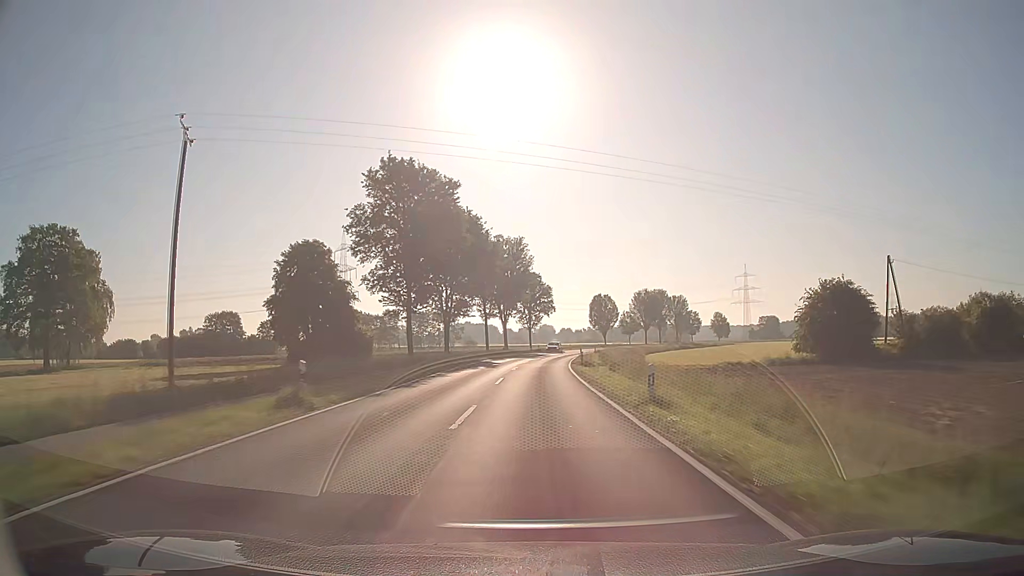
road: secondary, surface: asphalt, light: Day
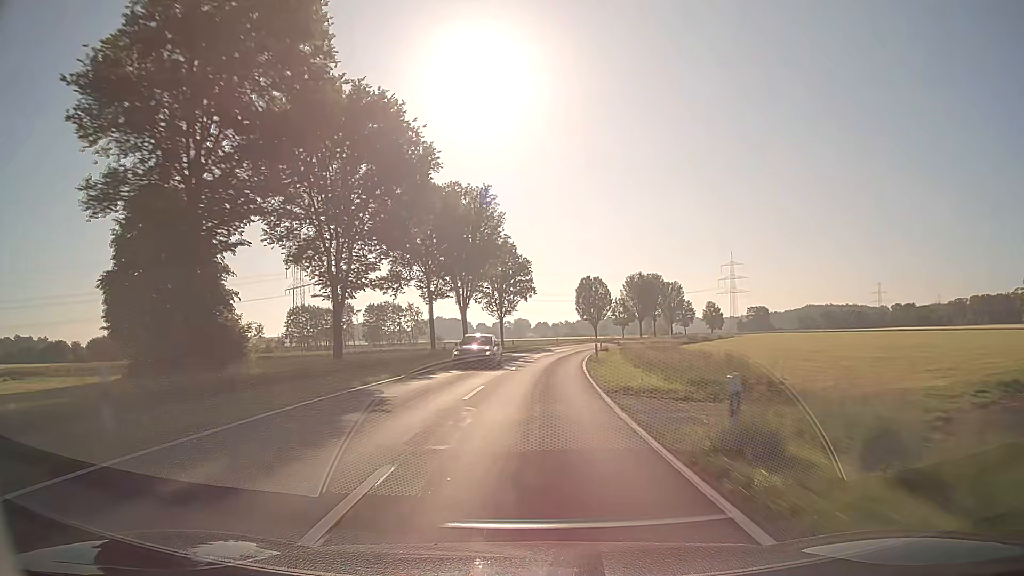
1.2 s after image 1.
(+0.4, +31.6) m; +2°
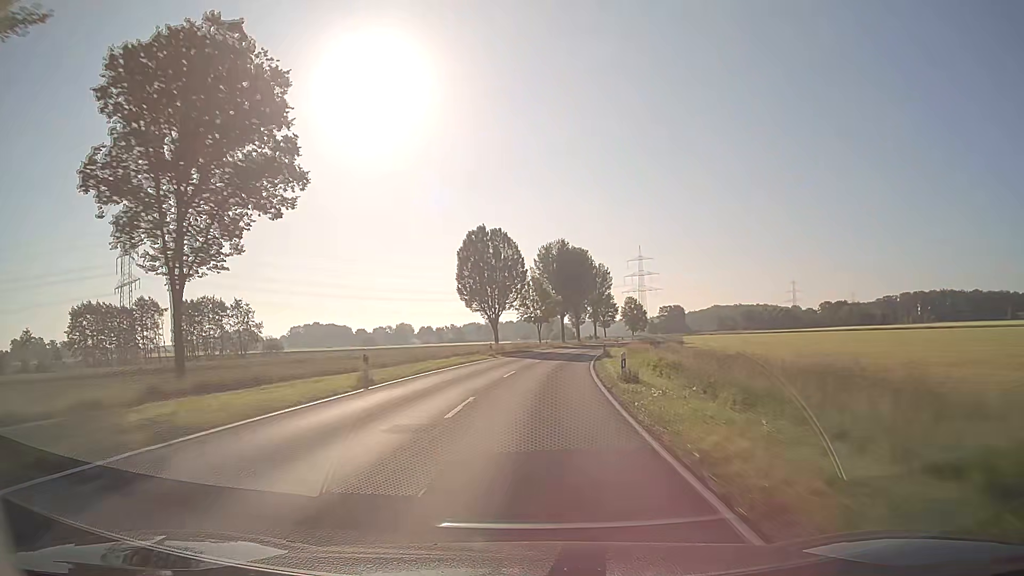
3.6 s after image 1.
(+4.9, +63.0) m; +9°
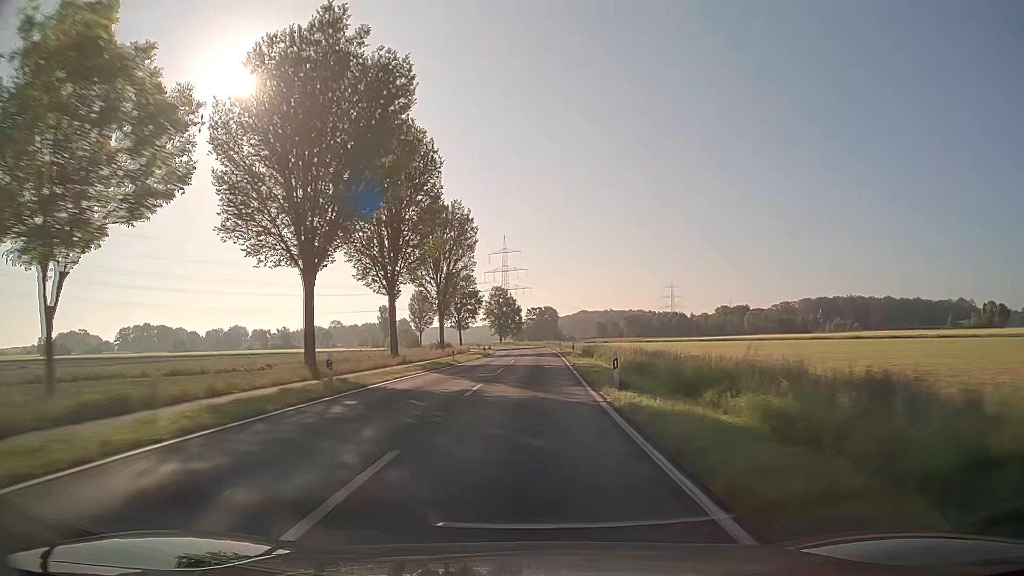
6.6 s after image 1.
(+8.9, +78.3) m; +12°
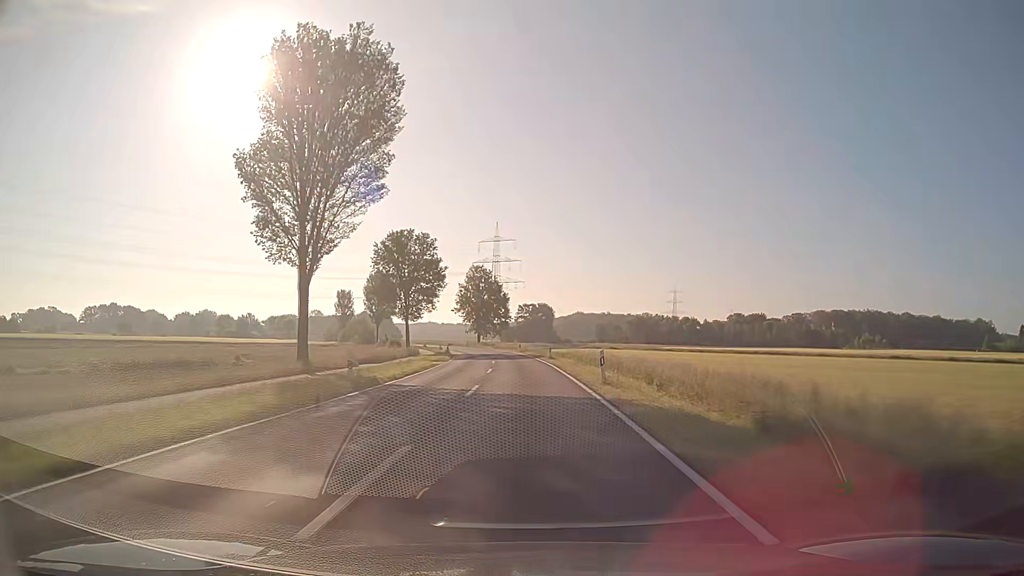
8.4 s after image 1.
(+0.8, +47.4) m; +1°
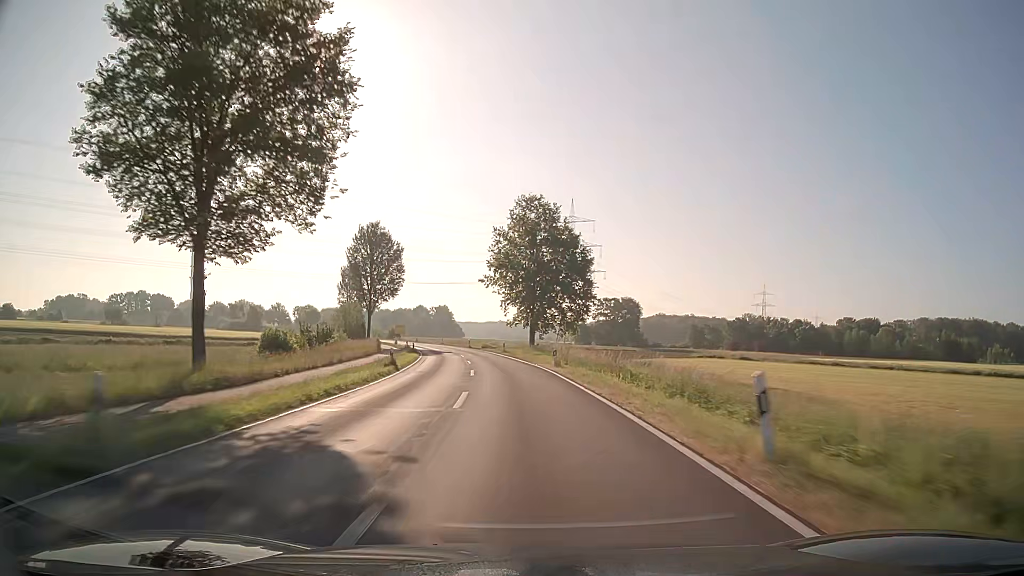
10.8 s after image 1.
(-2.2, +63.2) m; -6°
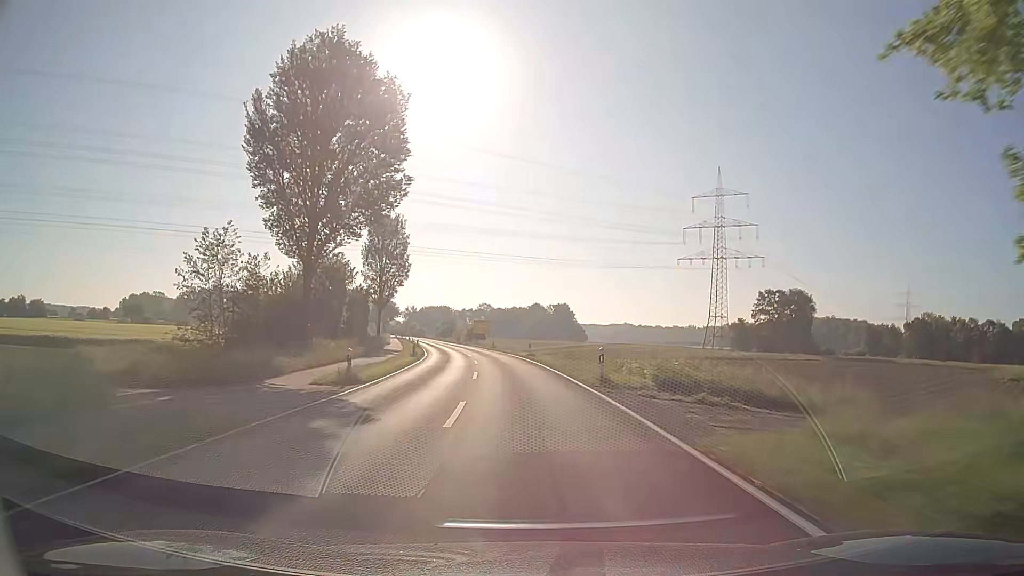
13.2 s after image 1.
(-5.7, +62.9) m; -10°
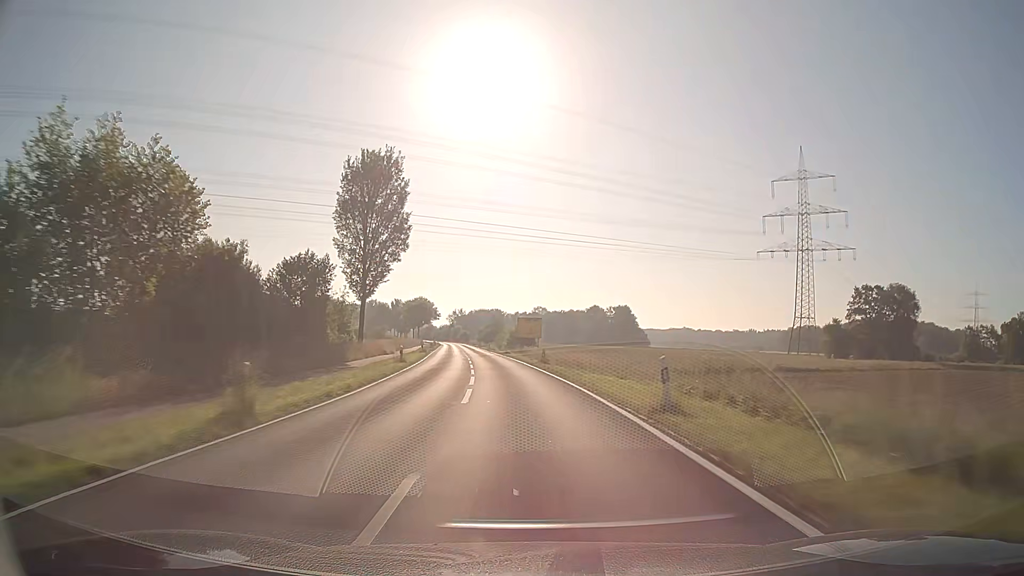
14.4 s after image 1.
(-1.3, +31.5) m; -4°
(0, +10) (-1, +20) (-1, +30) (-2, +40) (-3, +50) (-4, +60) (-6, +70) (-7, +80) (-8, +90) (-9, +99) m
